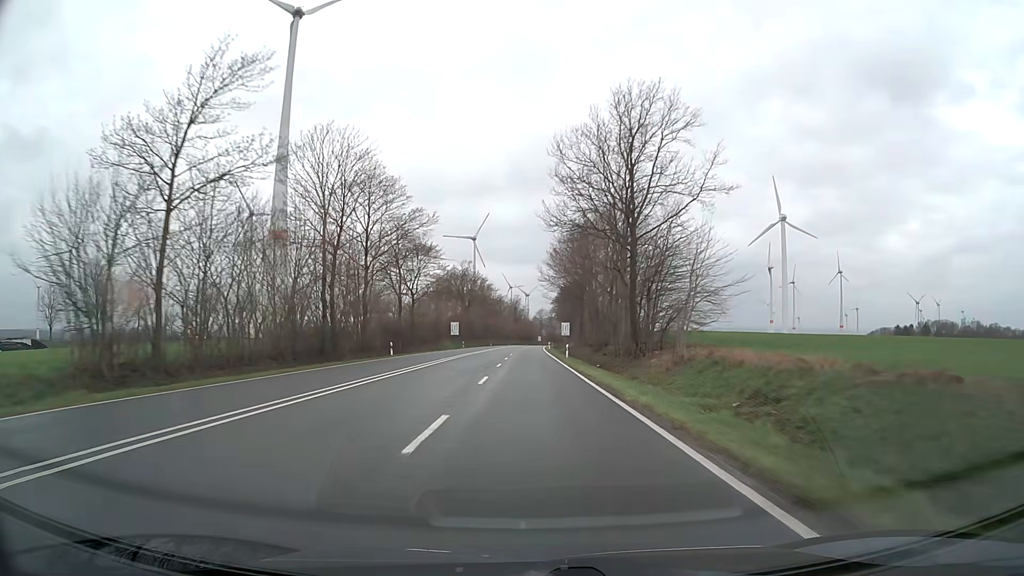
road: primary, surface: asphalt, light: Day
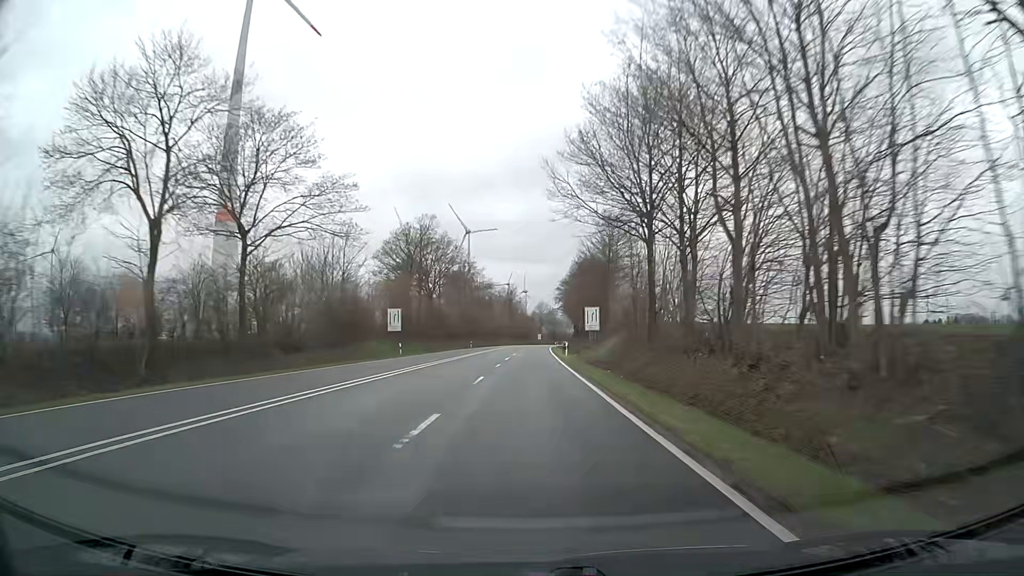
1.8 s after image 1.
(+0.1, +47.6) m; 0°
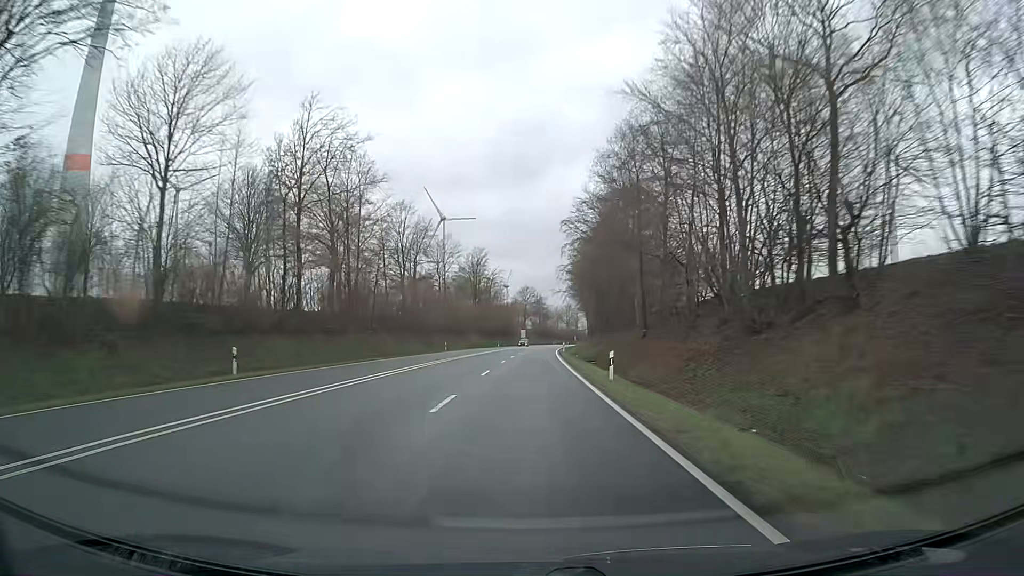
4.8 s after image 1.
(+0.9, +79.2) m; +2°
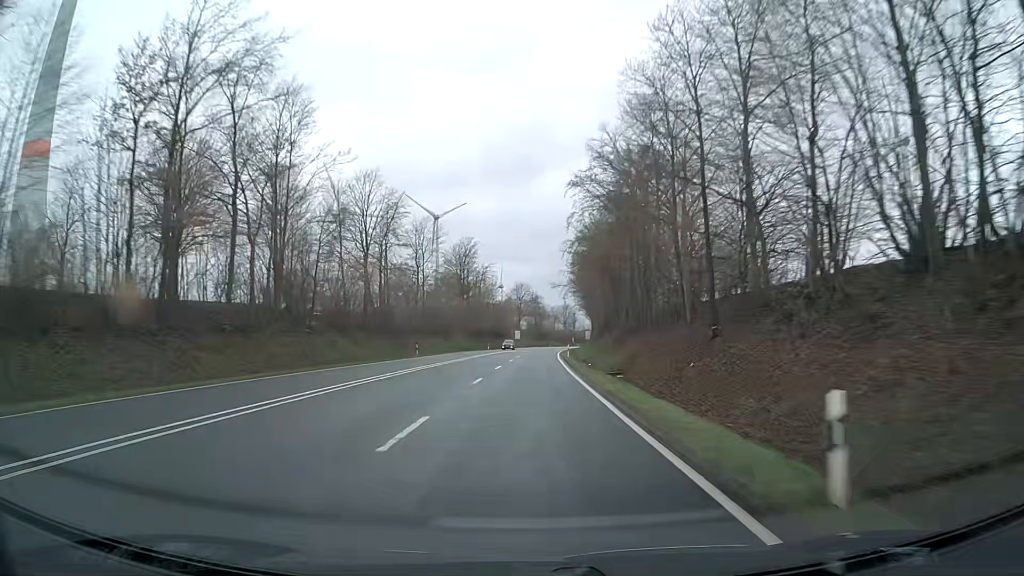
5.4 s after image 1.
(0.0, +15.8) m; 0°
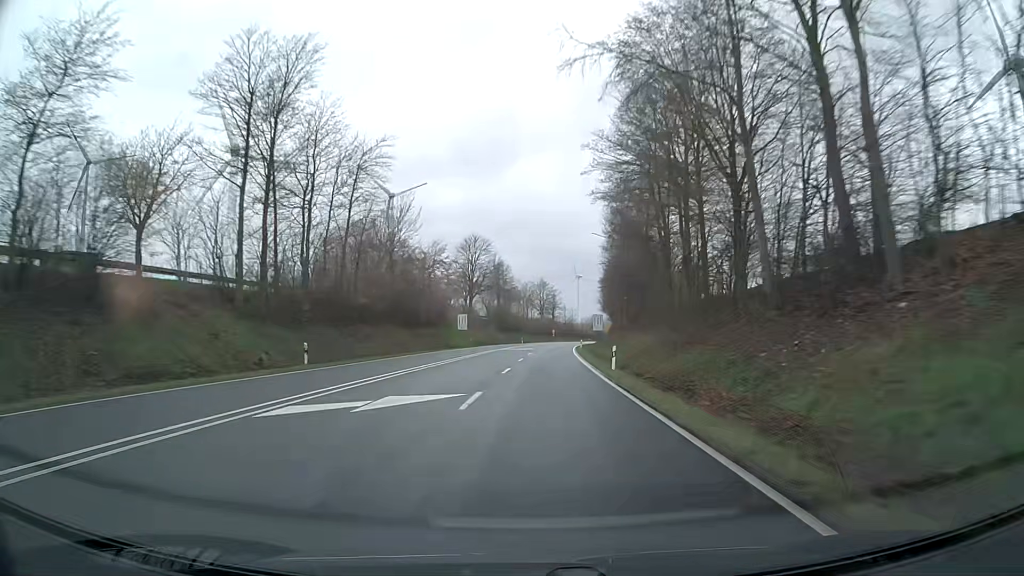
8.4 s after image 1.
(+1.5, +78.8) m; +2°
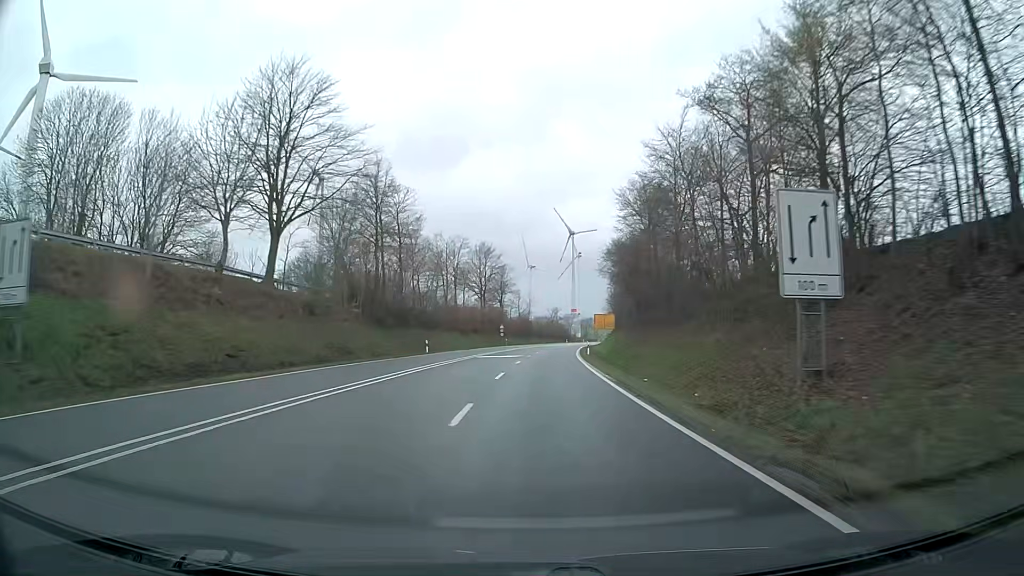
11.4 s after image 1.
(+3.0, +73.6) m; +5°
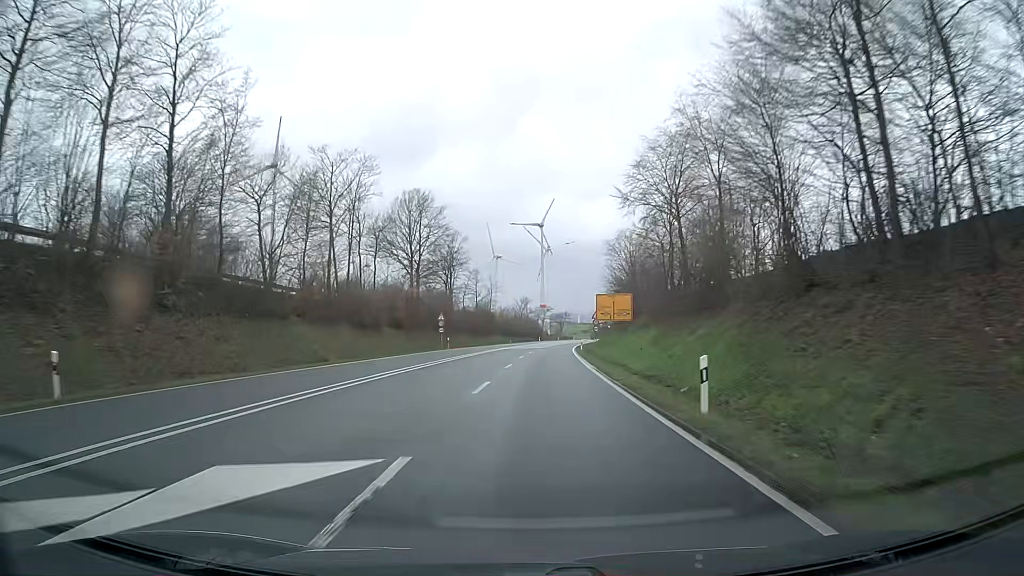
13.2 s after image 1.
(+1.1, +41.0) m; +3°
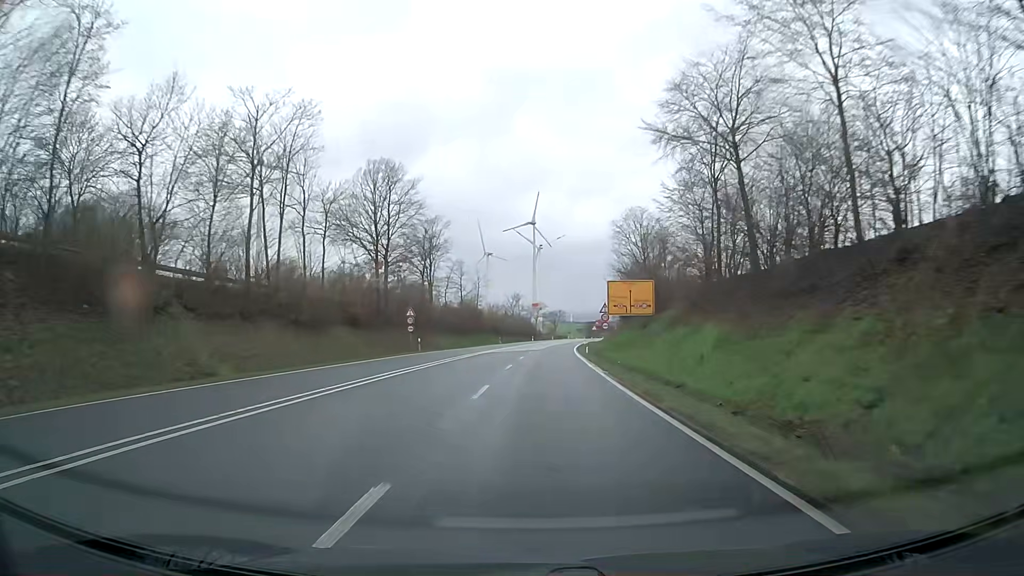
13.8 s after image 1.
(+0.1, +13.2) m; +1°
(0, +10) (0, +20) (0, +30) (+1, +40) (+1, +50) (+2, +60) (+3, +70) (+3, +80) (+4, +90) (+5, +100) m
